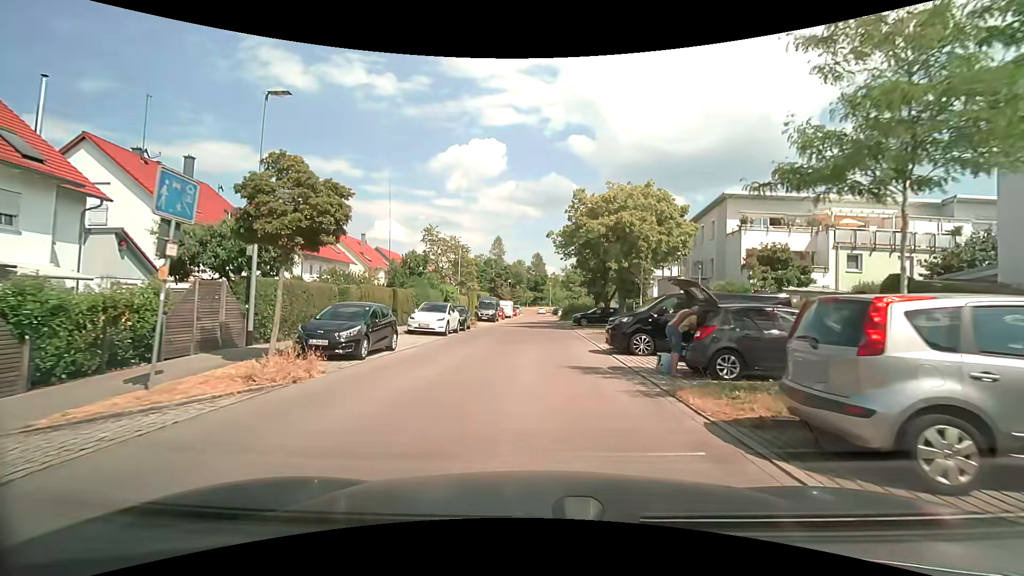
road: residential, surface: asphalt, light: Day
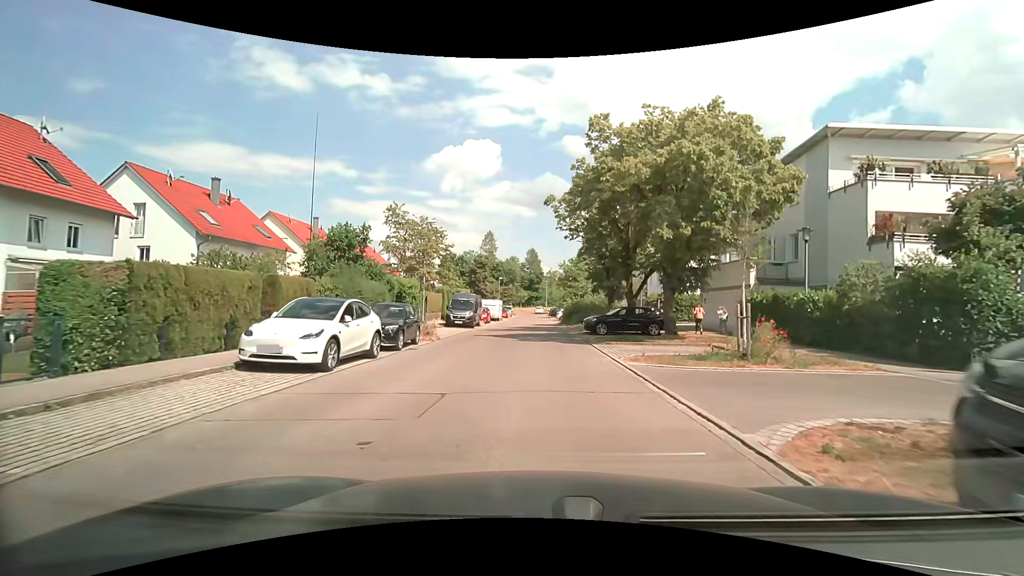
(+0.3, +13.4) m; +1°
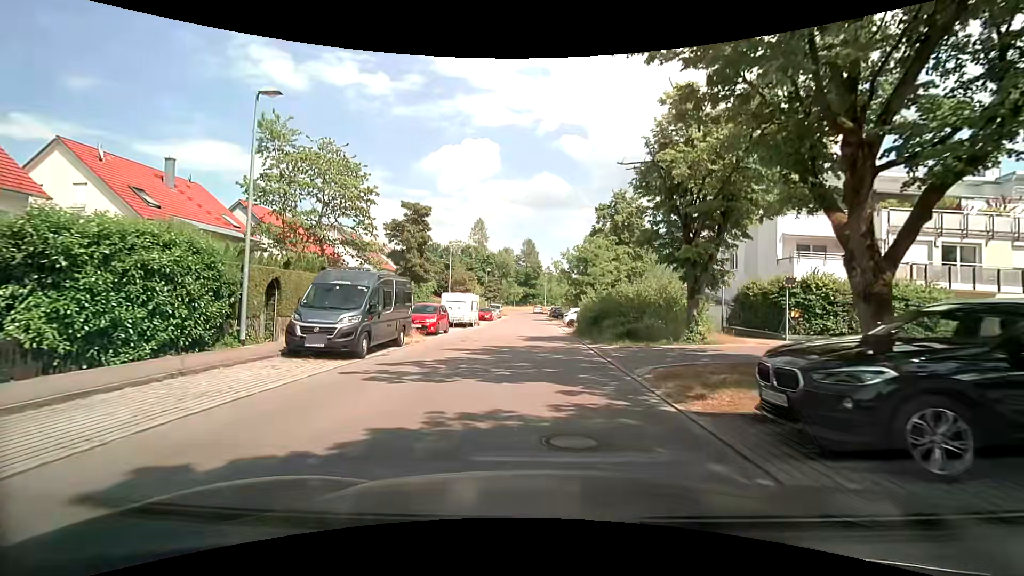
(+0.2, +22.2) m; +1°
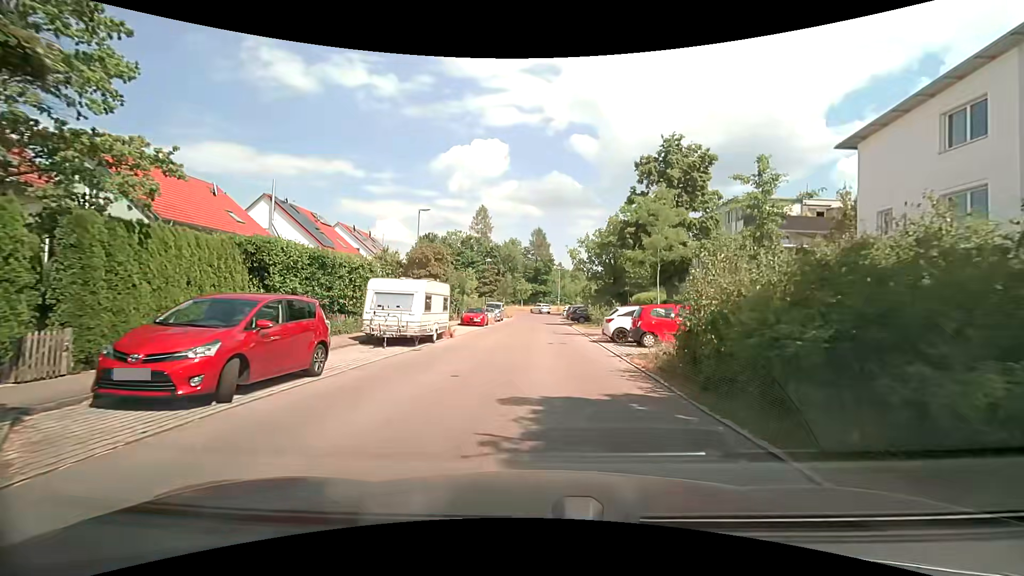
(-0.4, +17.7) m; -3°
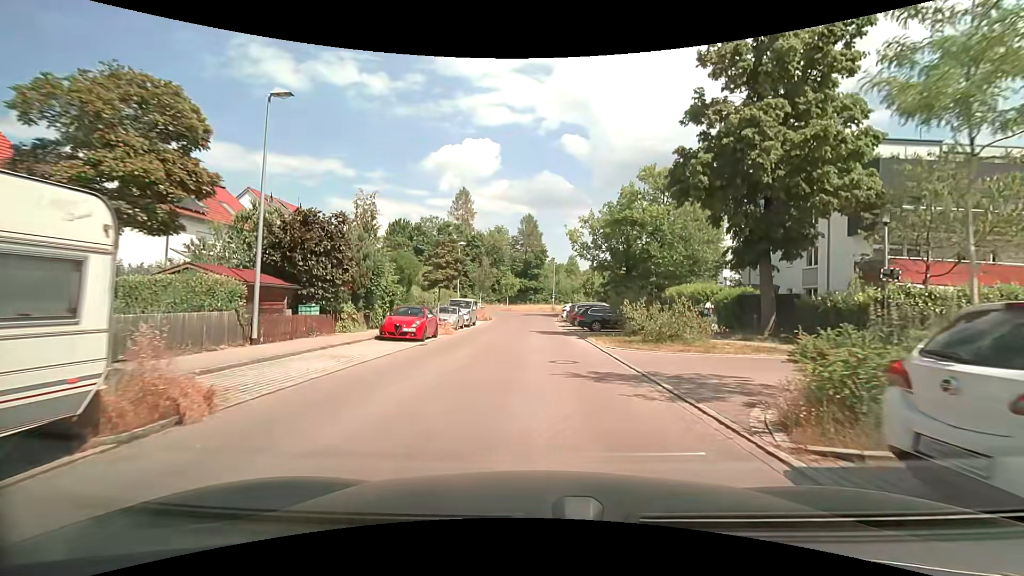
(+0.5, +17.7) m; +2°
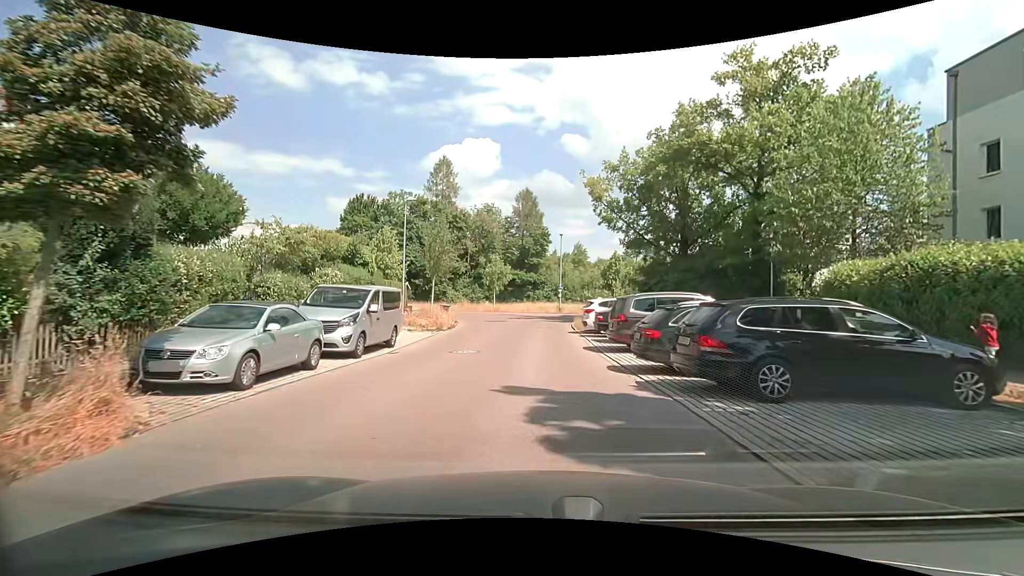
(0.0, +21.7) m; -1°
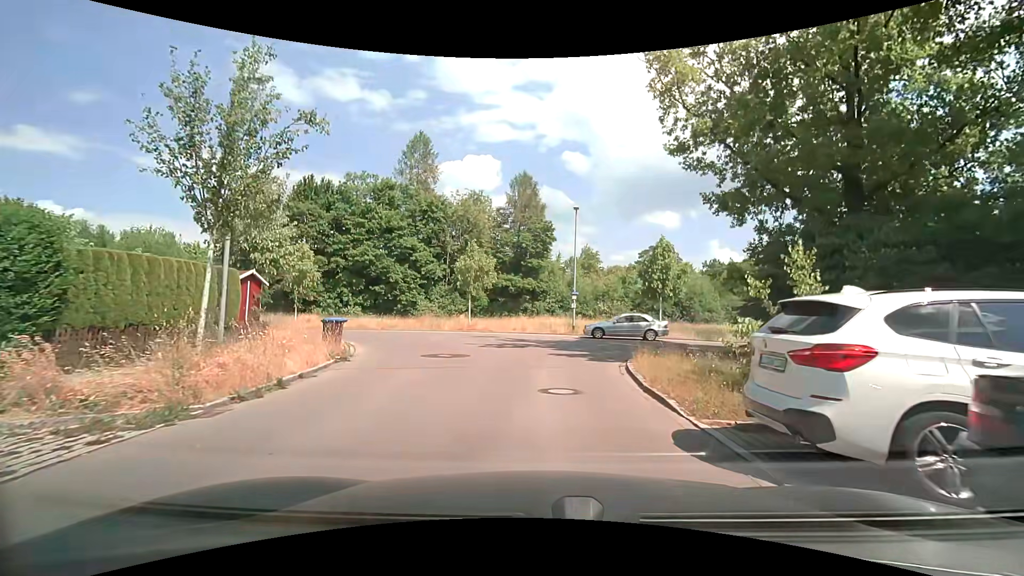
(+0.1, +18.2) m; +2°
